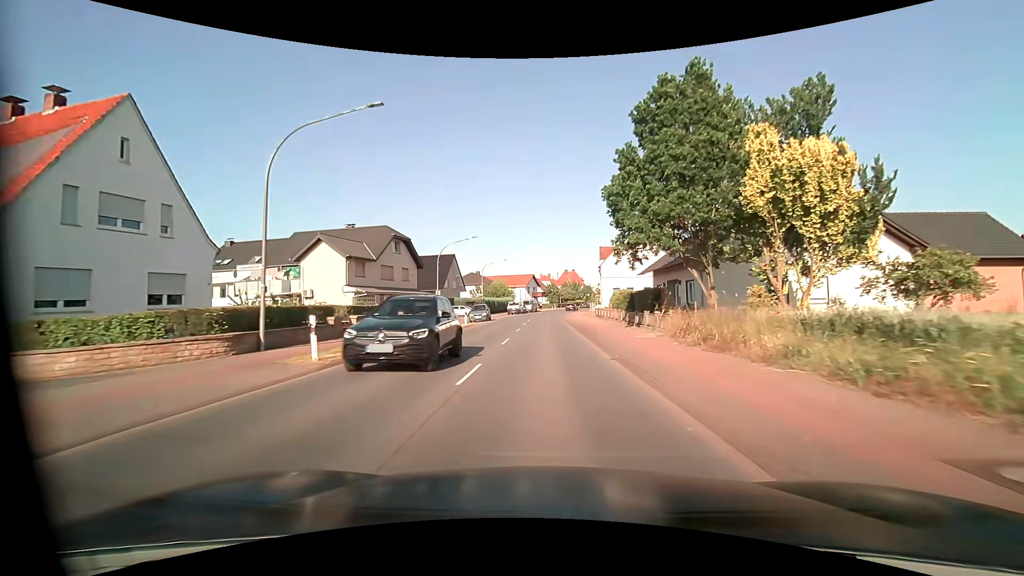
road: primary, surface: asphalt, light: Day
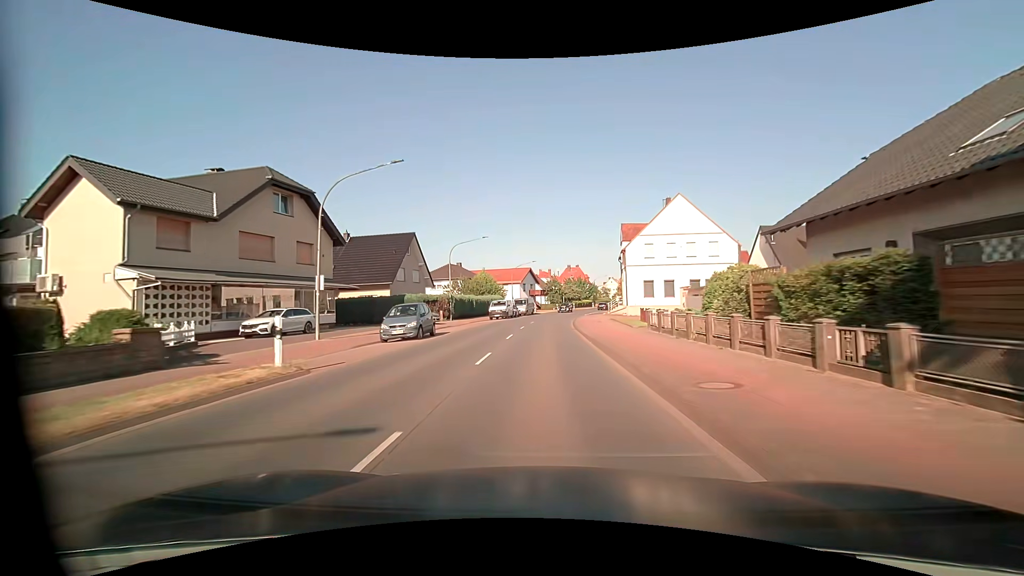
(0.0, +24.3) m; 0°
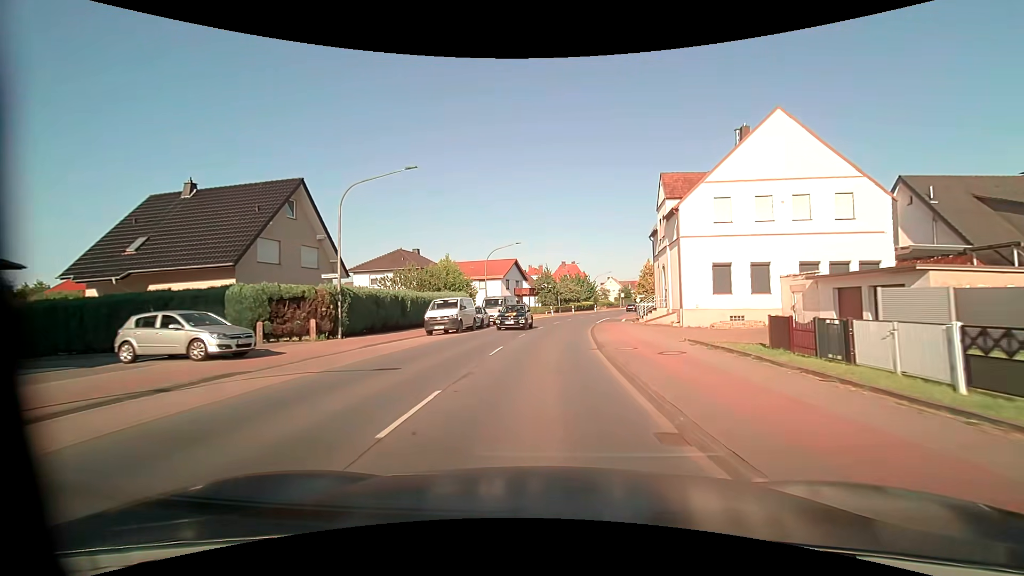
(+0.2, +24.2) m; +1°
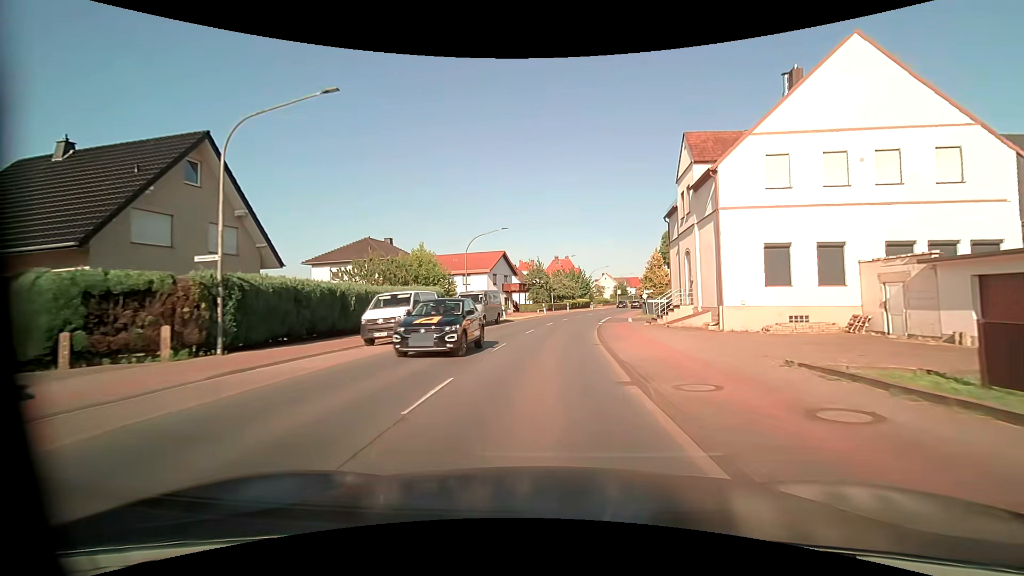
(0.0, +8.0) m; +1°
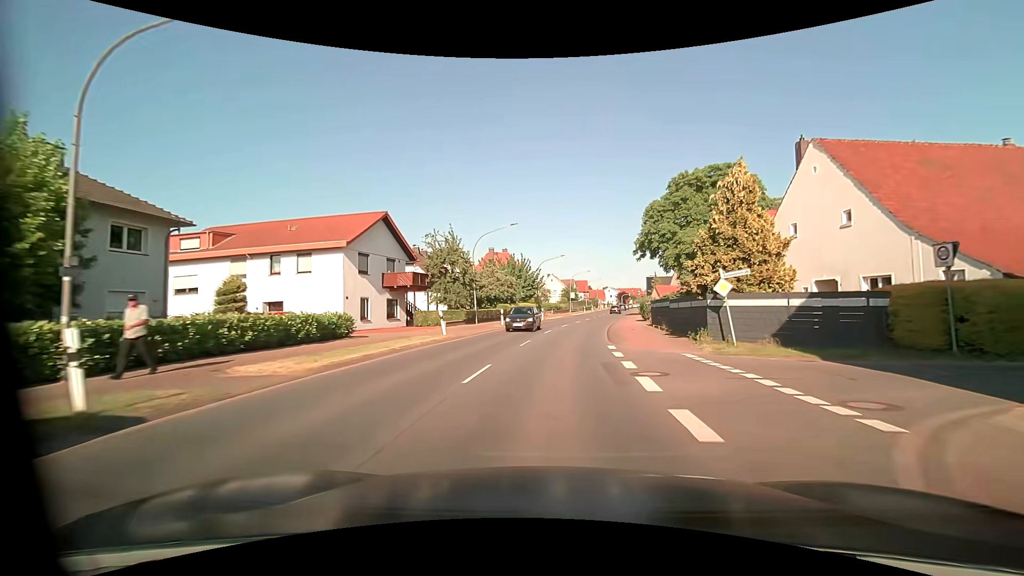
(+1.5, +32.1) m; +6°
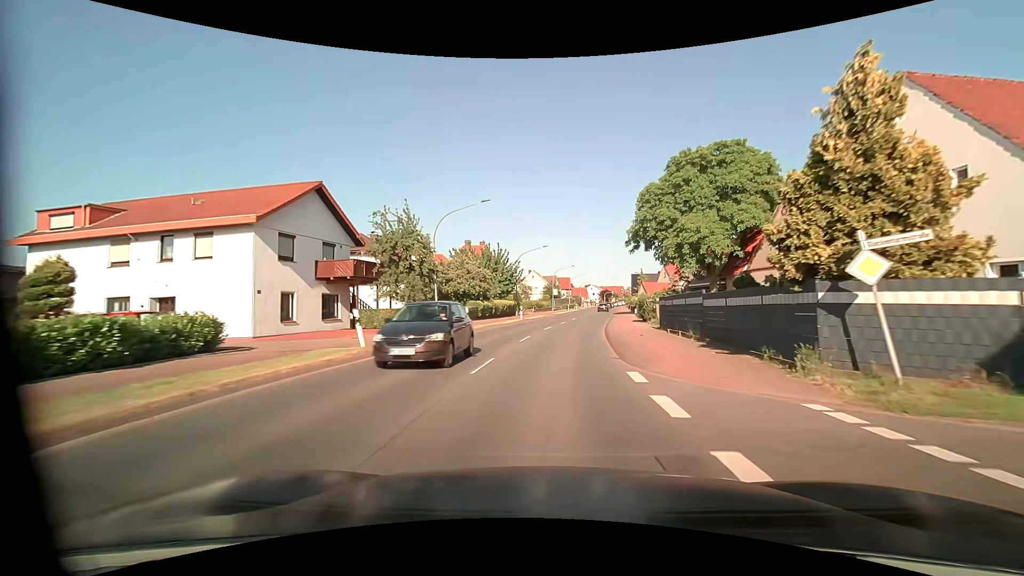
(+0.2, +8.0) m; +3°
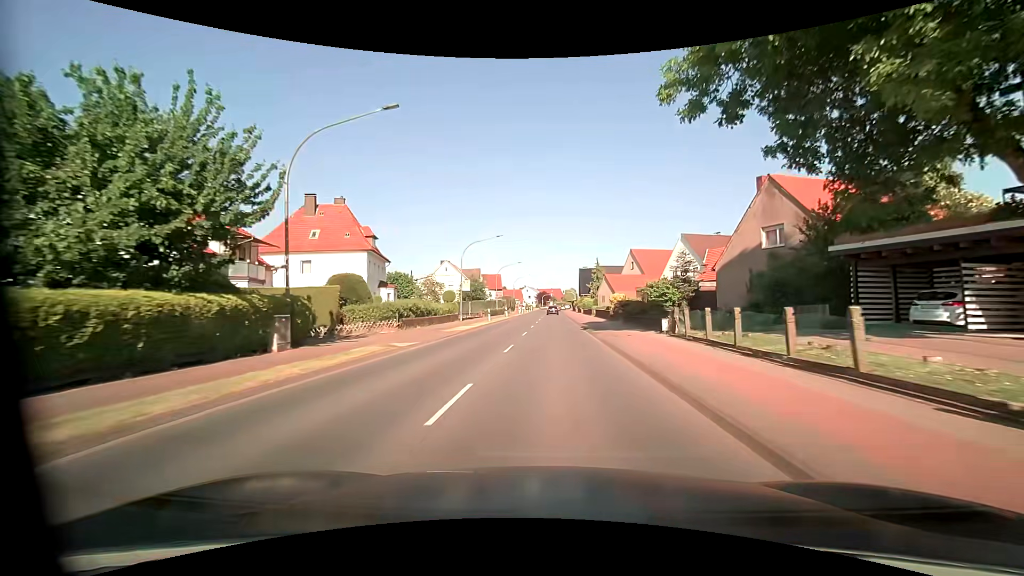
(+2.7, +40.1) m; +7°
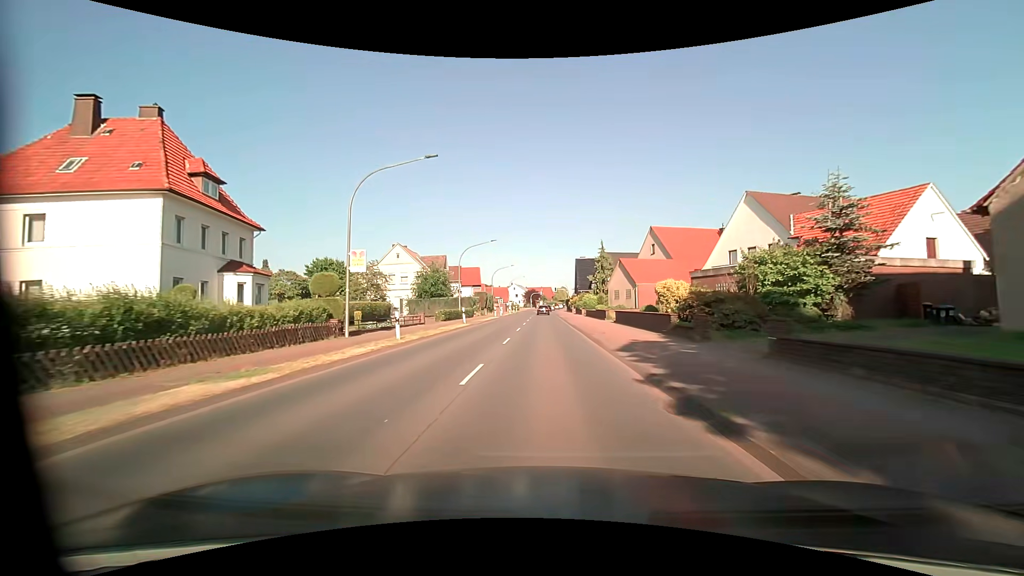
(+0.4, +24.2) m; +2°
(0, +10) (0, +20) (0, +30) (0, +40) (0, +50) (0, +60) (0, +70) (0, +80) (-1, +90) (-1, +100) m
